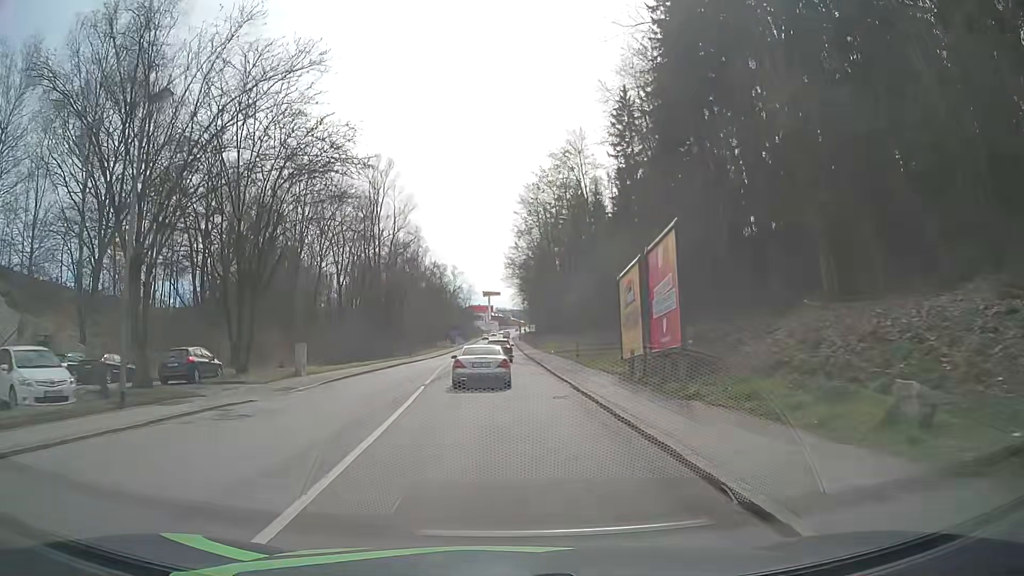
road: tertiary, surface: asphalt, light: Day
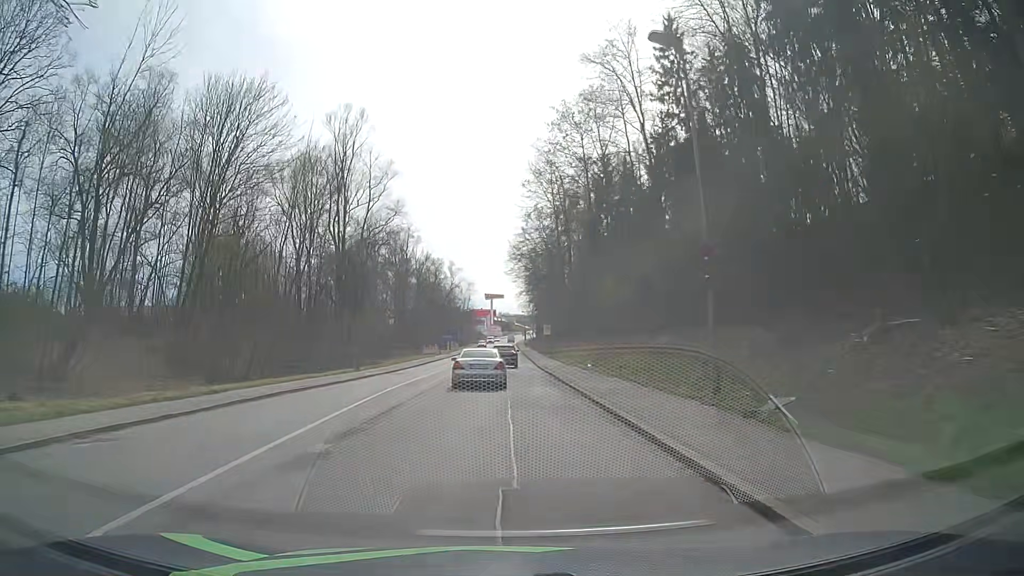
(-0.1, +24.5) m; 0°
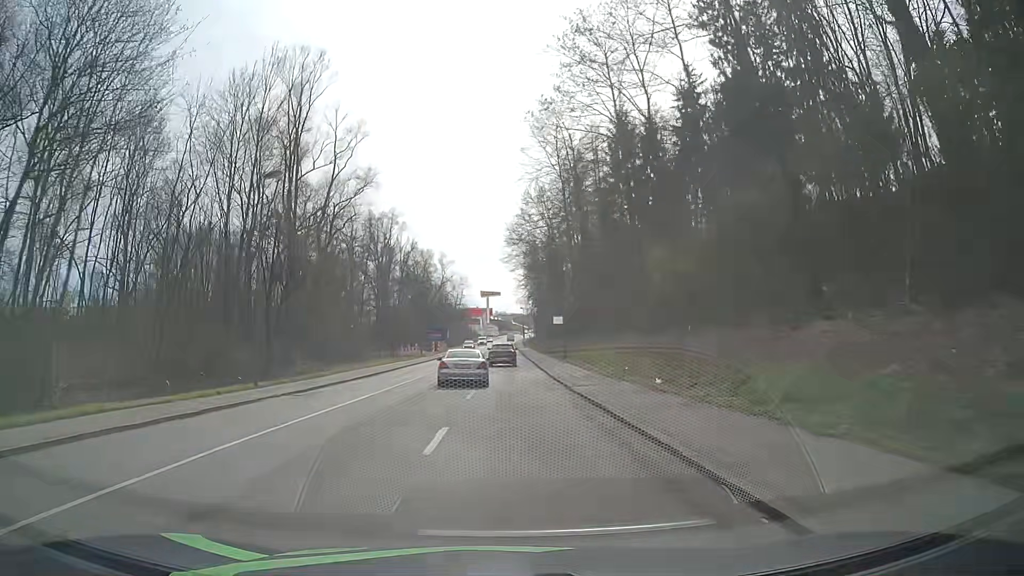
(+0.1, +16.9) m; +1°
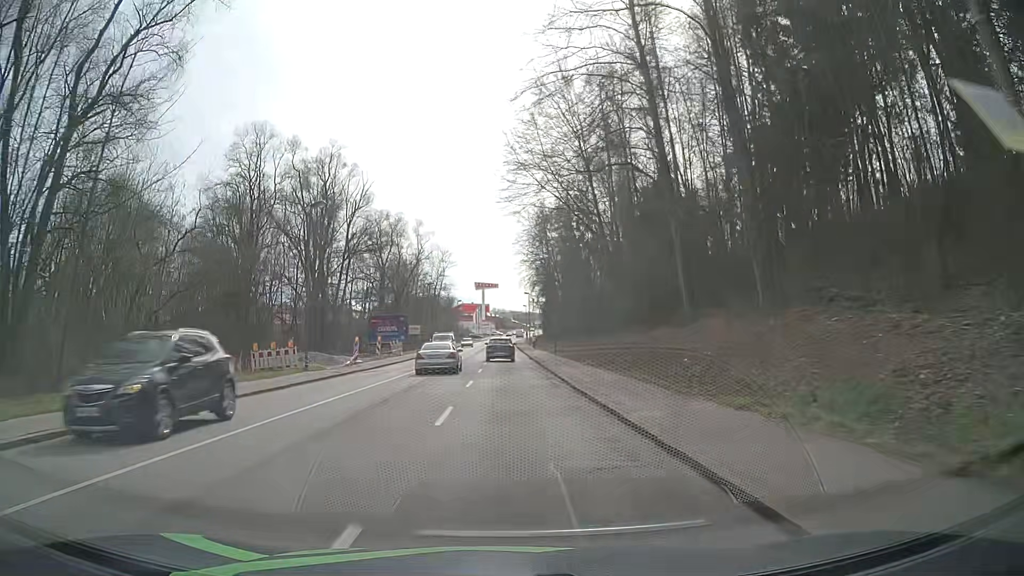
(-0.2, +42.9) m; +1°
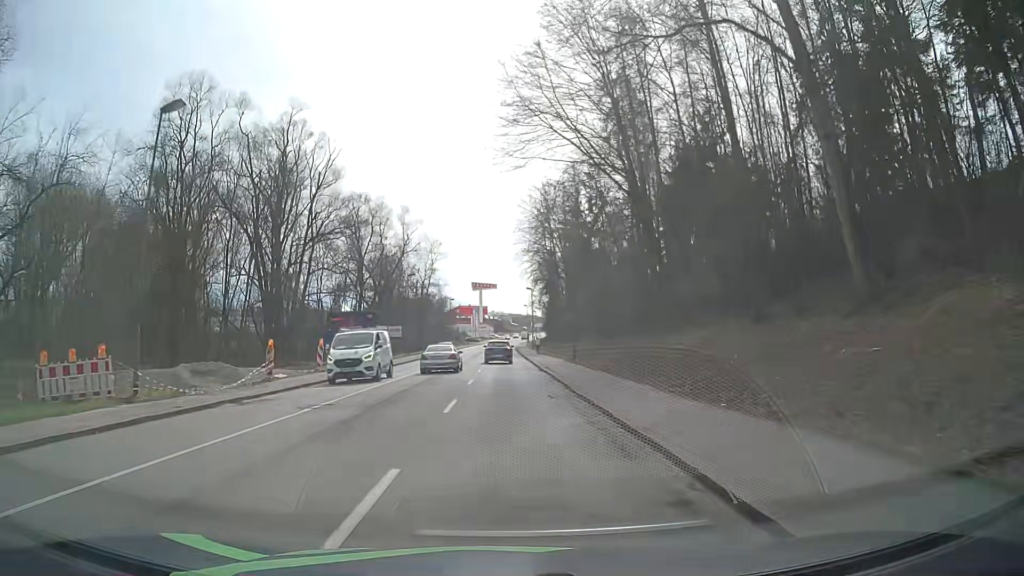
(-0.2, +15.4) m; -1°
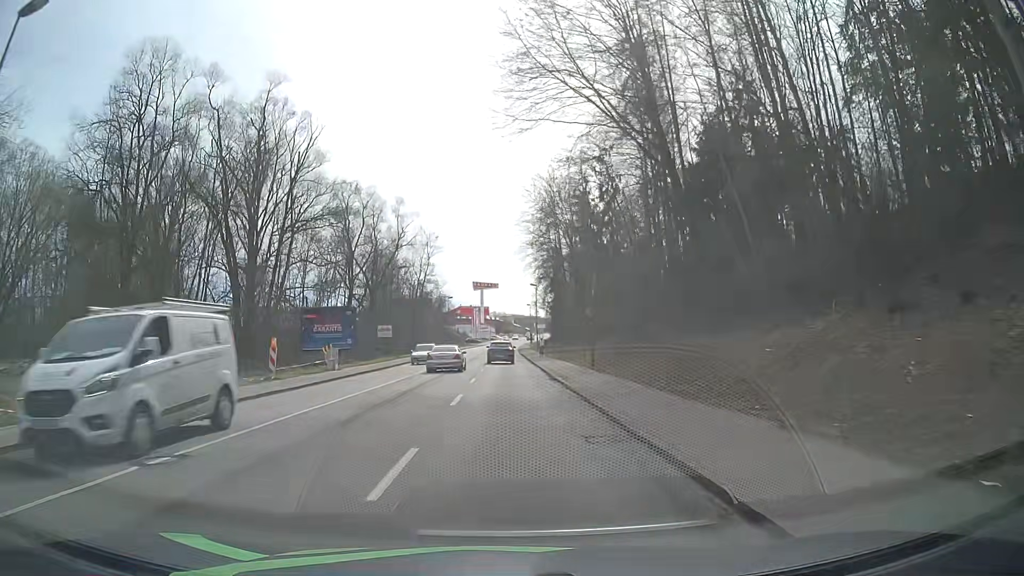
(0.0, +7.4) m; +1°
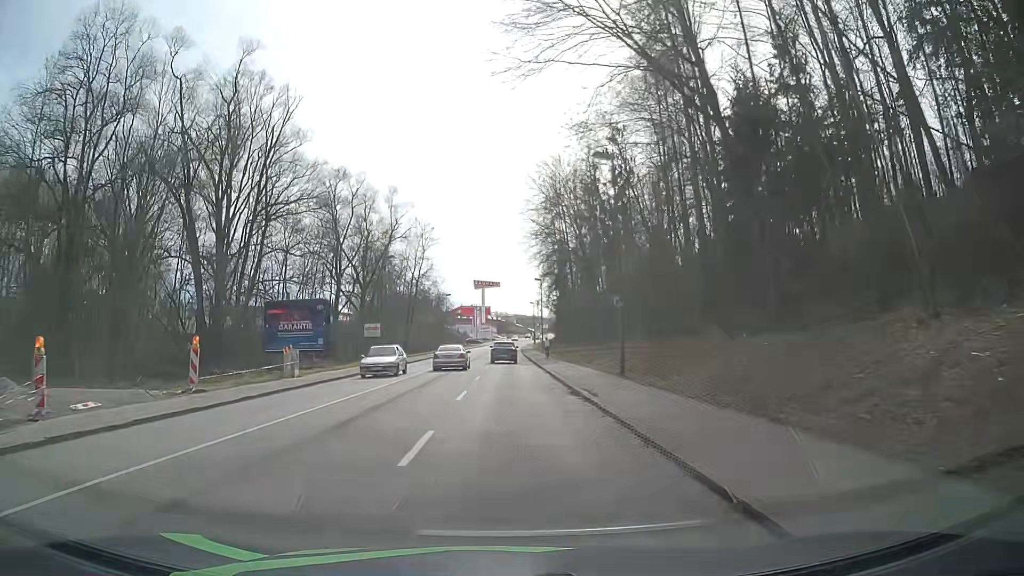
(-0.1, +7.4) m; -1°
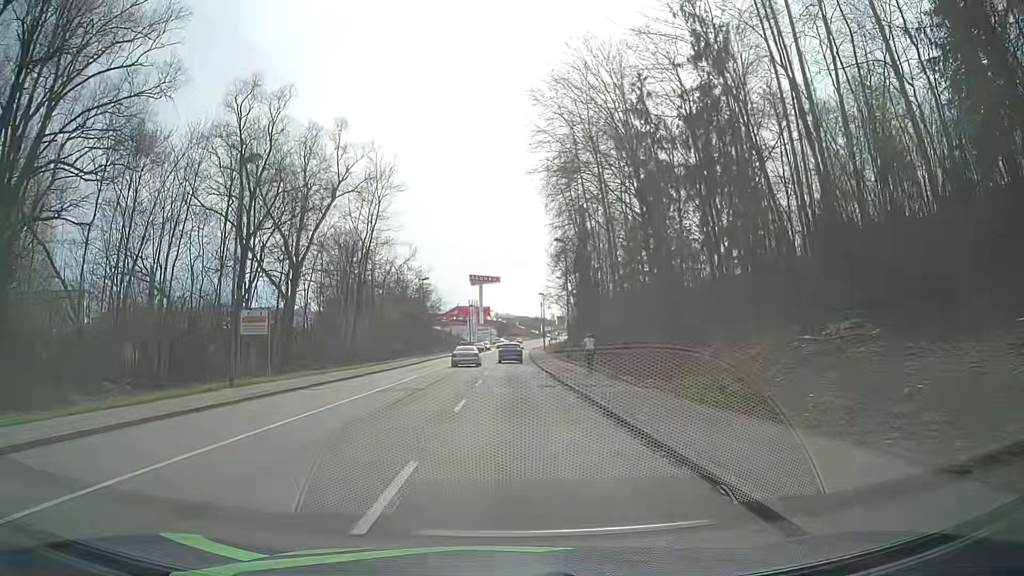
(0.0, +29.7) m; 0°
(0, +10) (0, +20) (0, +30) (0, +40) (0, +50) (0, +60) (+1, +70) (+1, +80) (+1, +90) (+2, +100) m
